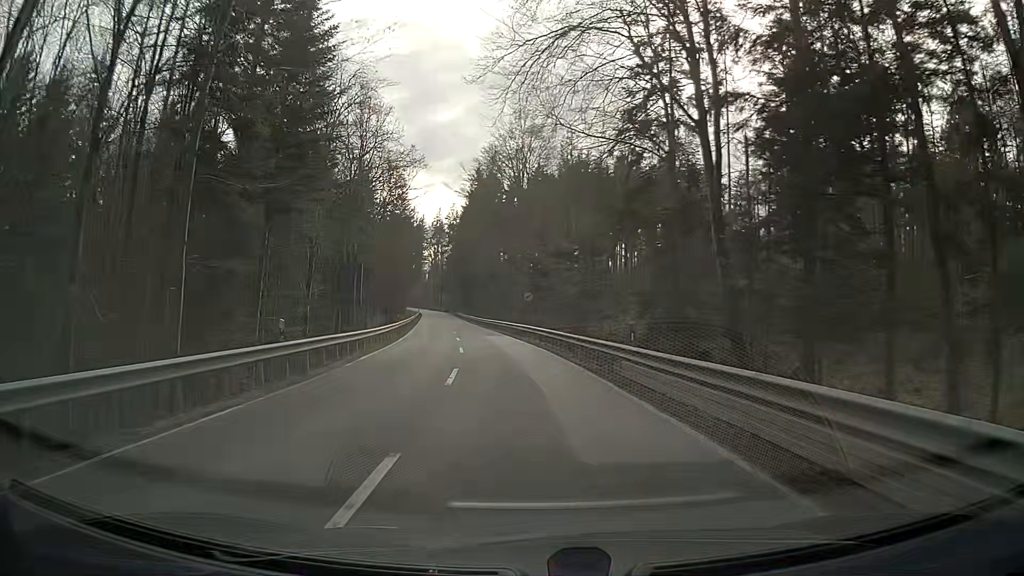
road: secondary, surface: asphalt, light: Day
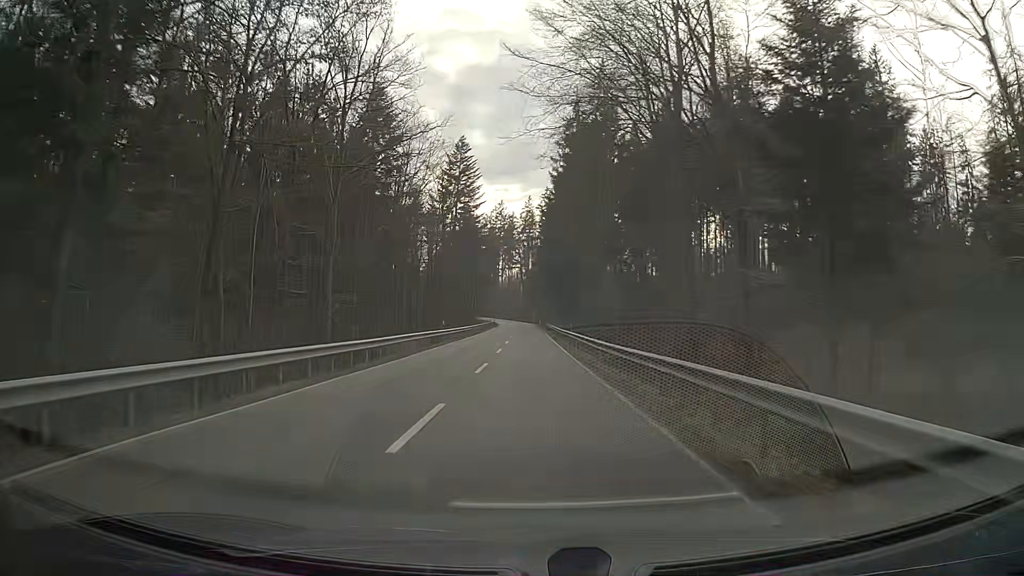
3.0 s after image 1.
(-3.8, +50.3) m; -7°
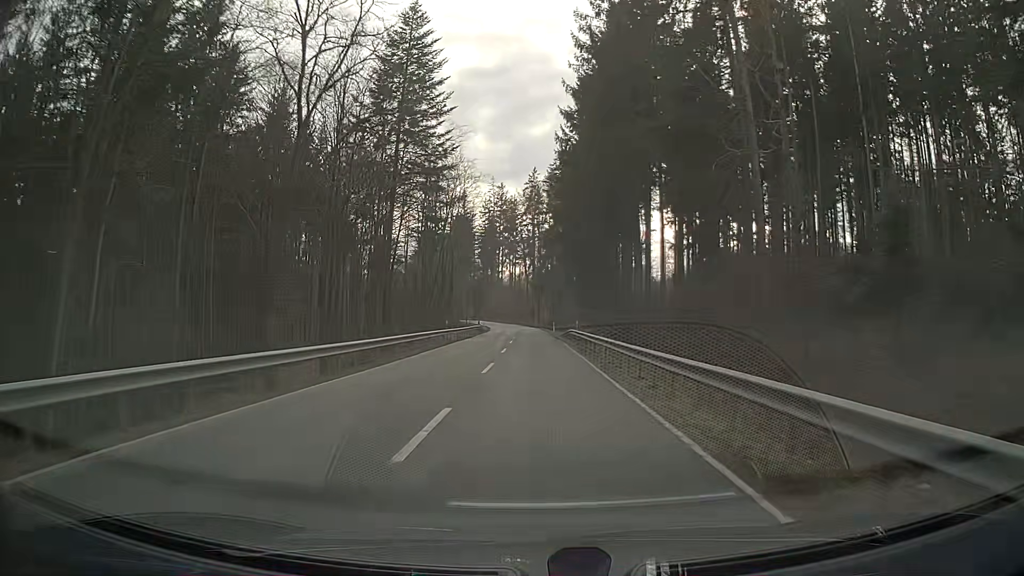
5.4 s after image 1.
(-0.5, +45.1) m; -1°
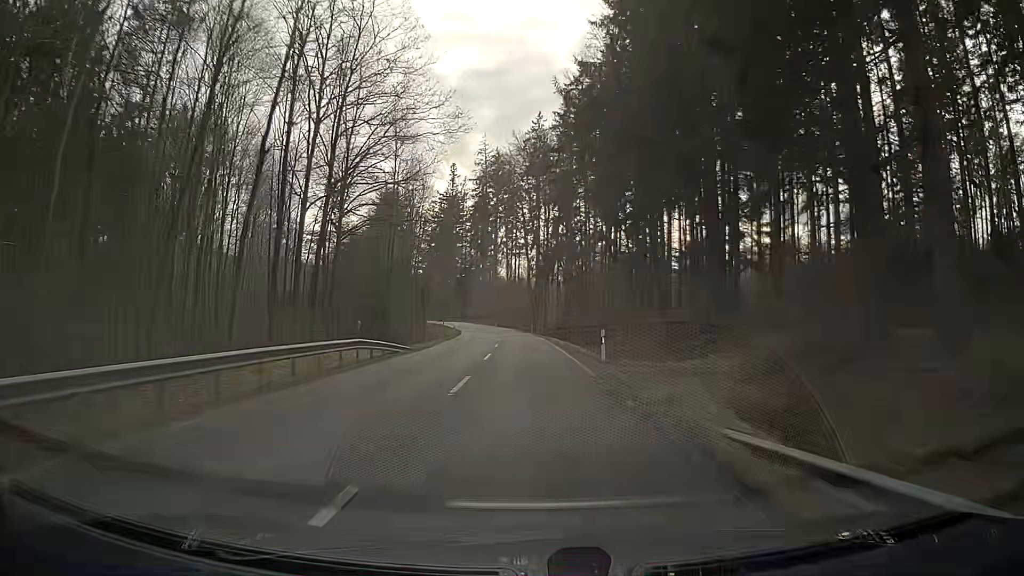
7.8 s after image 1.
(-0.2, +49.2) m; 0°
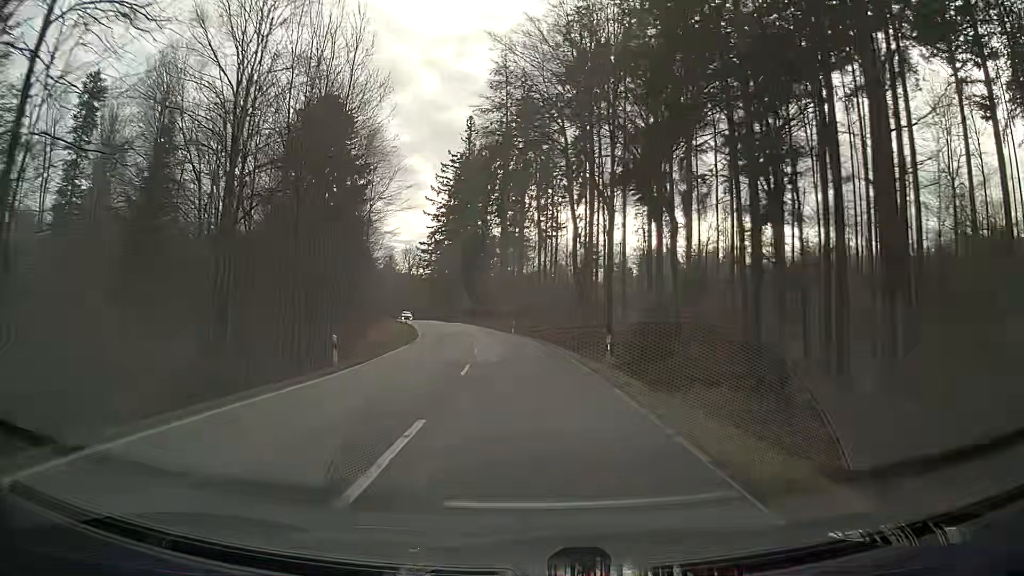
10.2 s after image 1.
(-1.3, +51.5) m; -4°
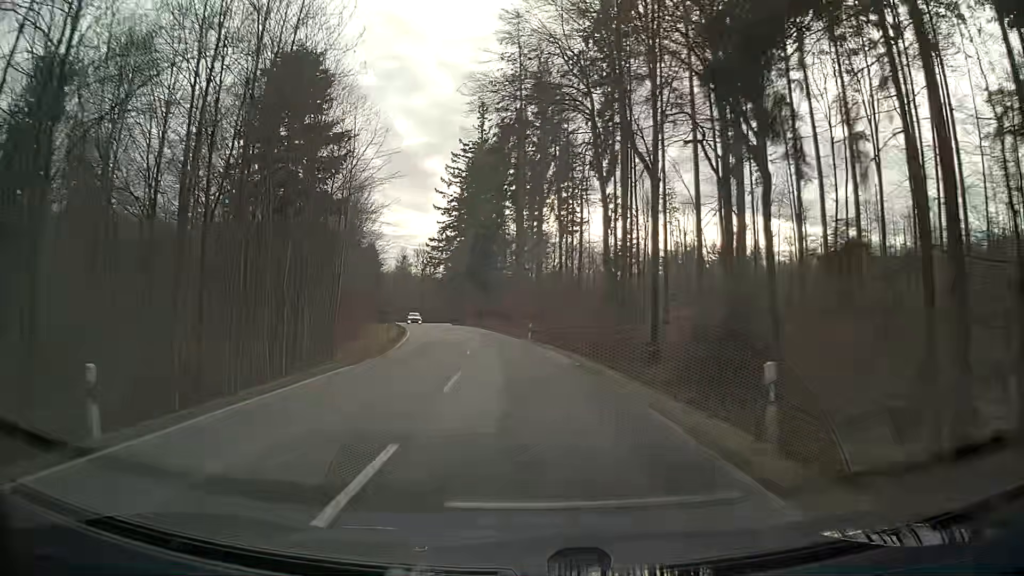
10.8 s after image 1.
(-0.2, +12.8) m; -2°
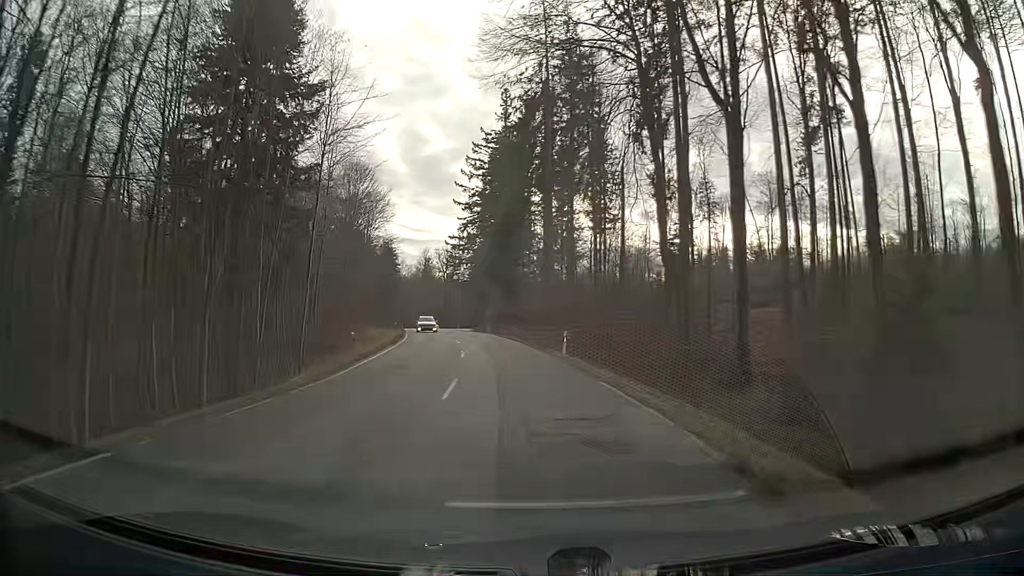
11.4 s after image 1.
(-0.3, +12.8) m; -2°
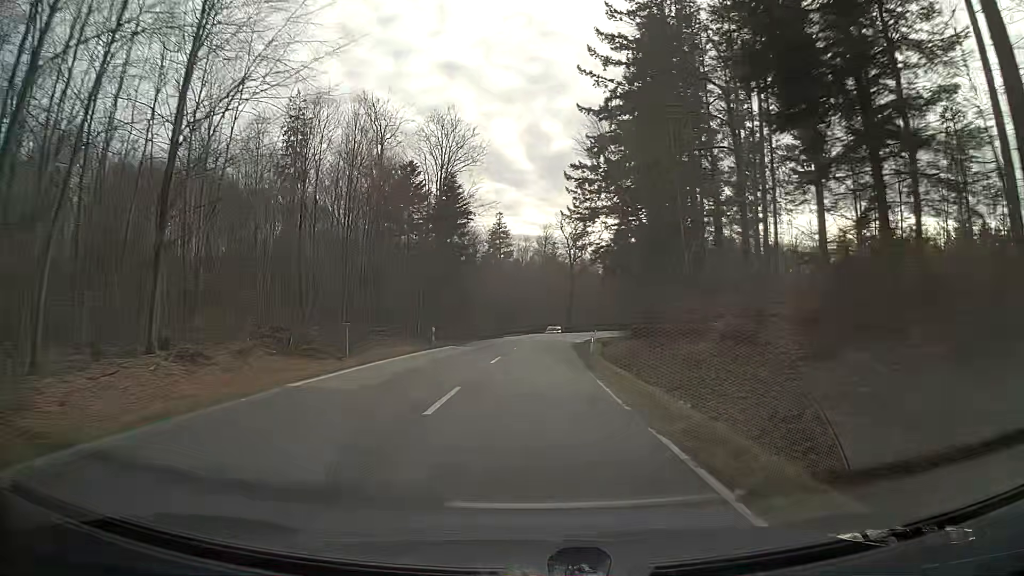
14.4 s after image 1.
(-6.3, +62.3) m; -10°
